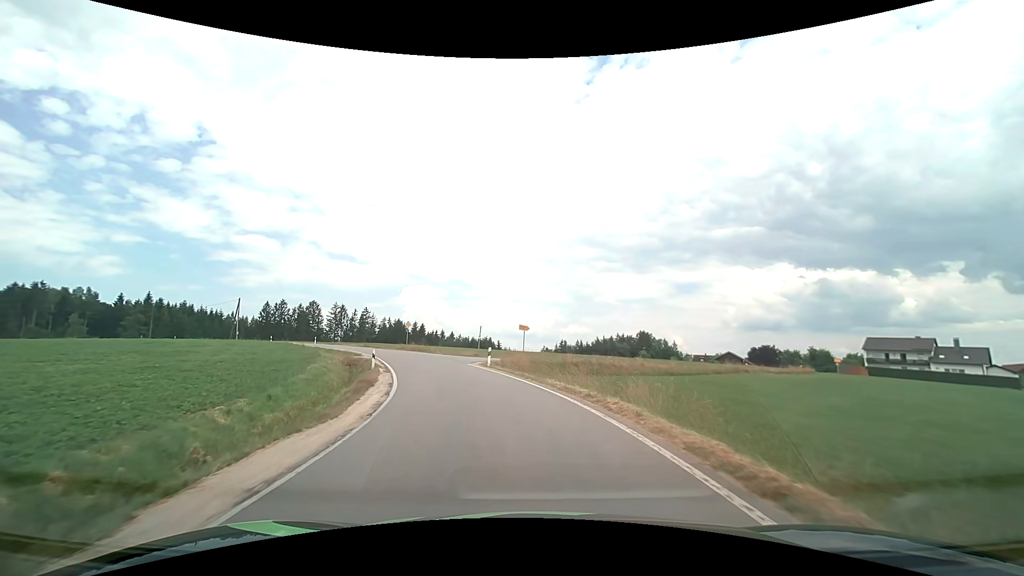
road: tertiary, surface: asphalt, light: Day
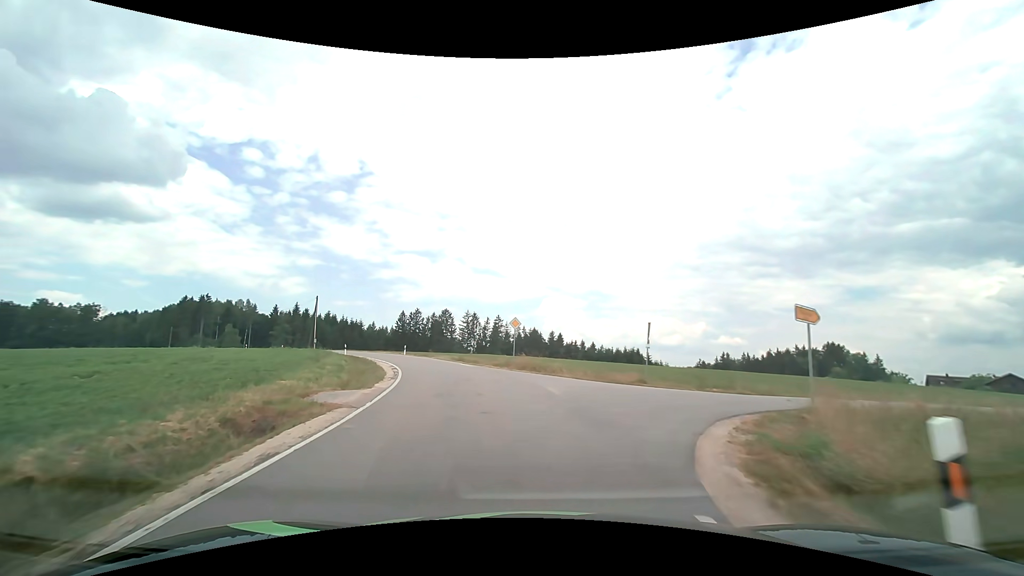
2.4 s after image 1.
(-3.3, +23.9) m; -16°
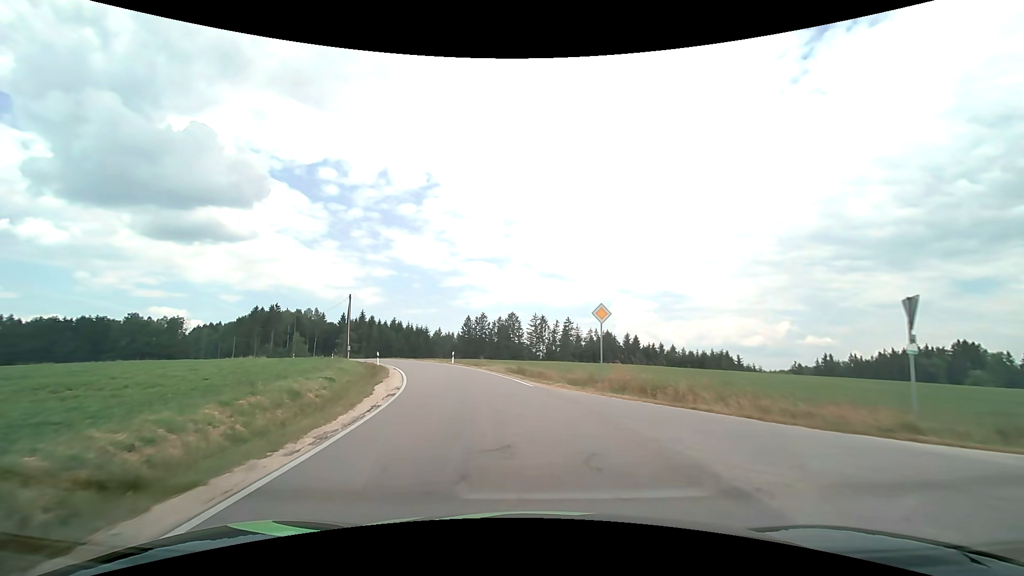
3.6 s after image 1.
(-0.8, +12.1) m; -8°
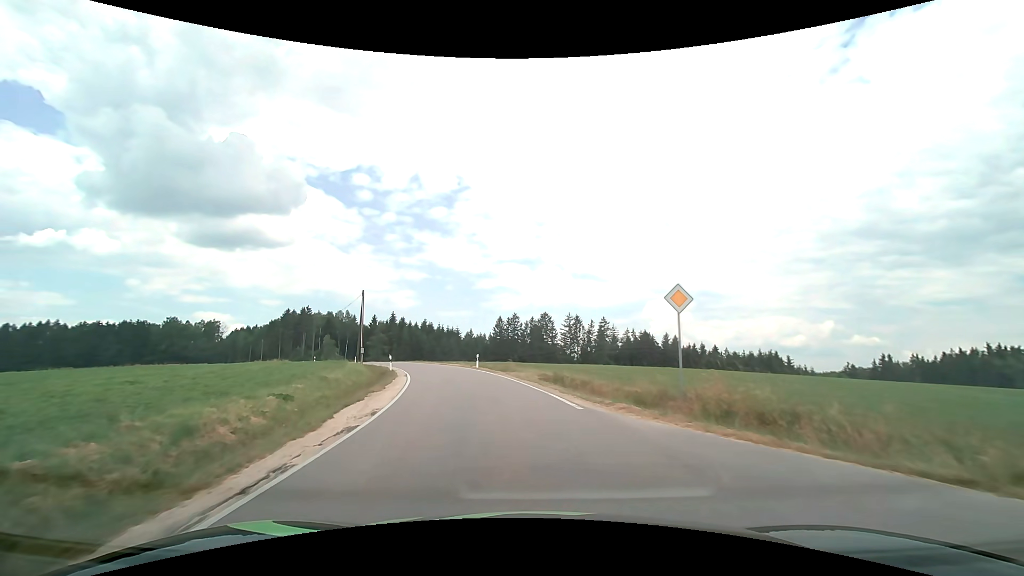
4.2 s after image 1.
(-0.2, +6.1) m; -4°
